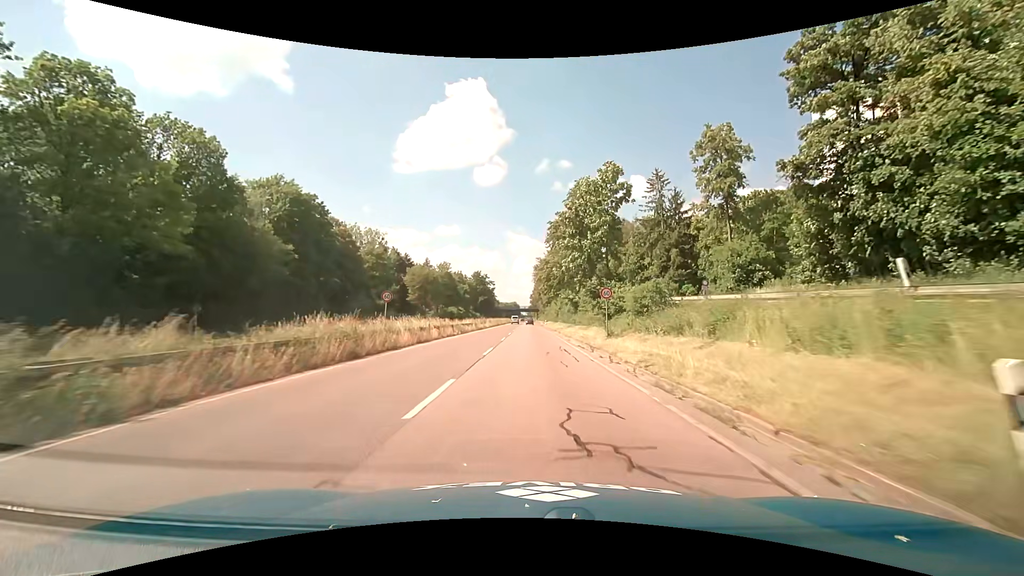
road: trunk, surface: asphalt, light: Day
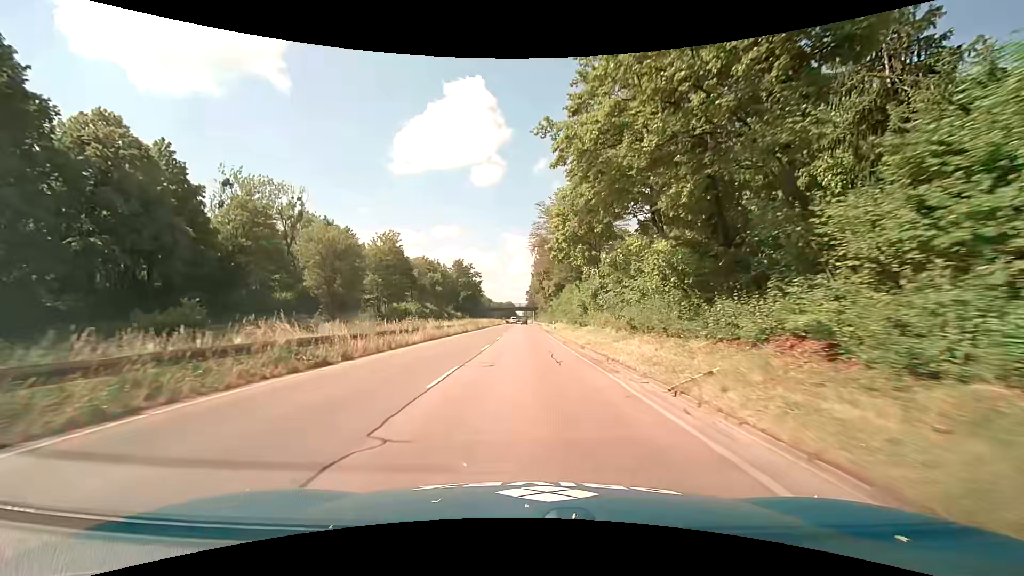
(-0.1, +45.0) m; 0°
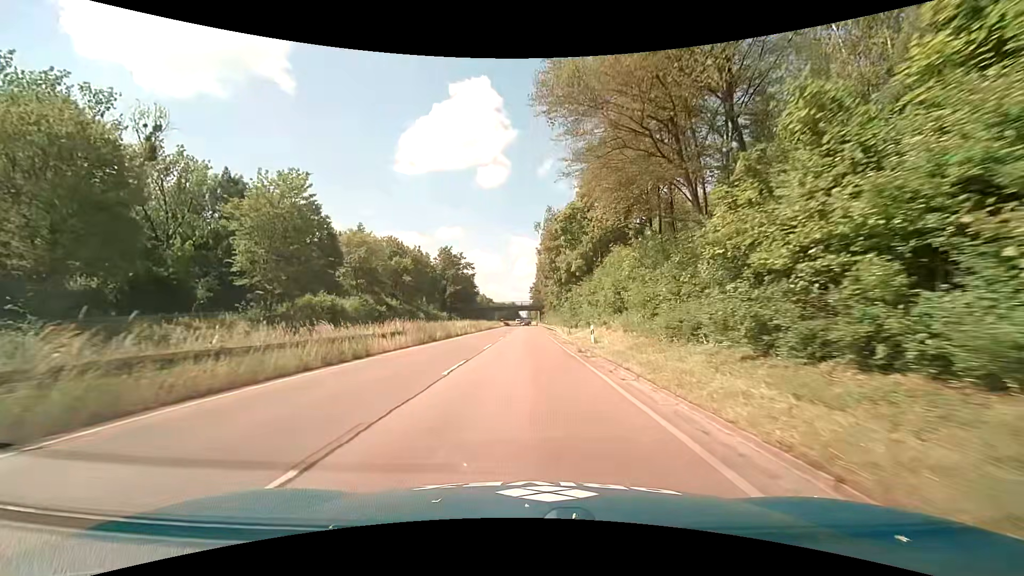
(+0.2, +33.3) m; 0°
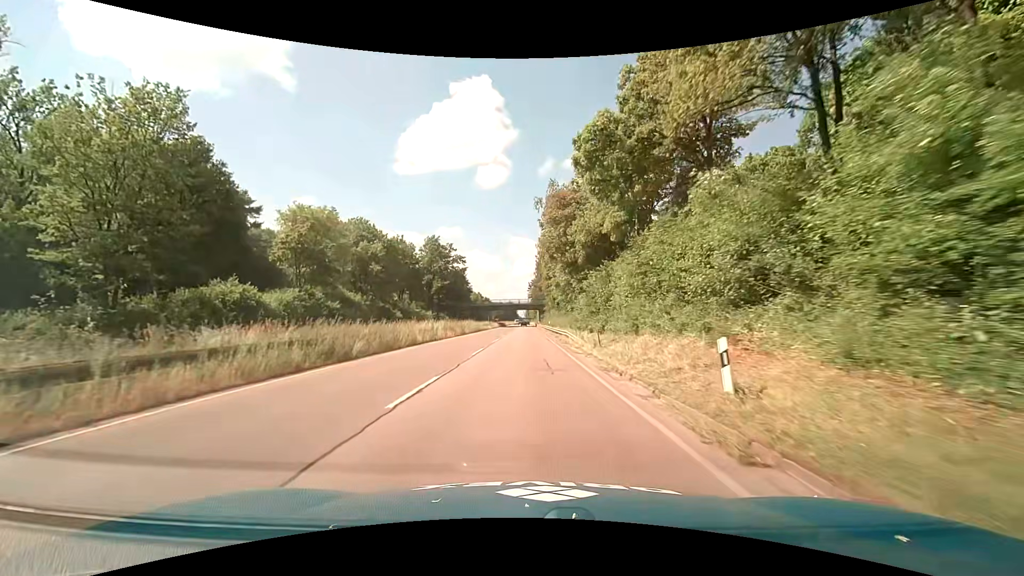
(-0.1, +16.4) m; 0°
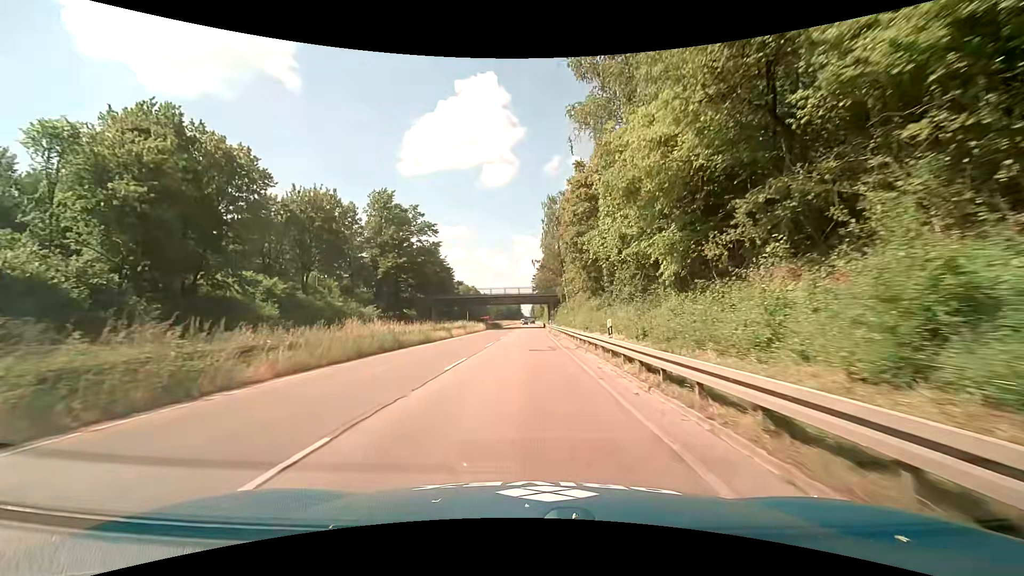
(0.0, +42.3) m; -1°
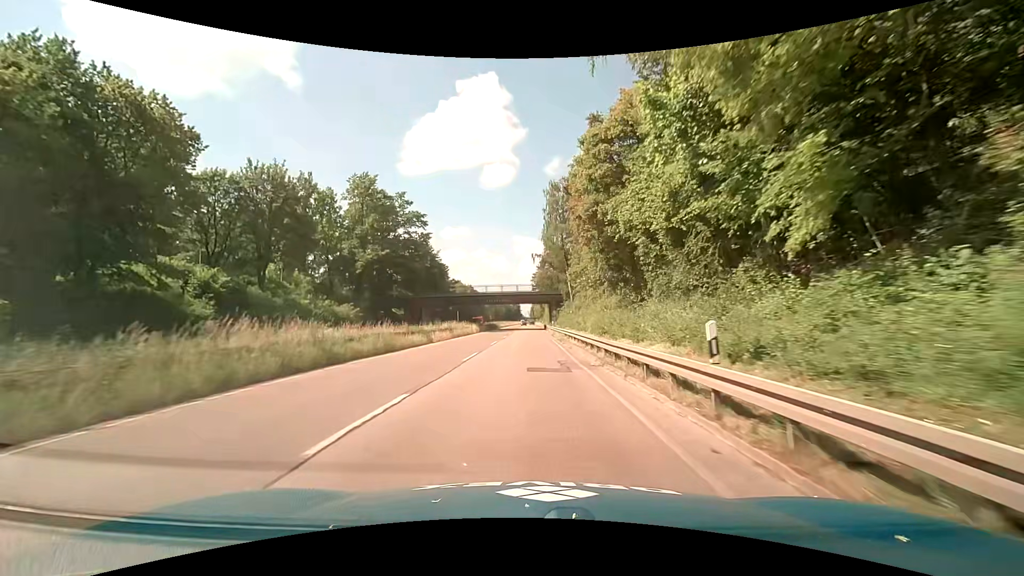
(0.0, +8.6) m; 0°
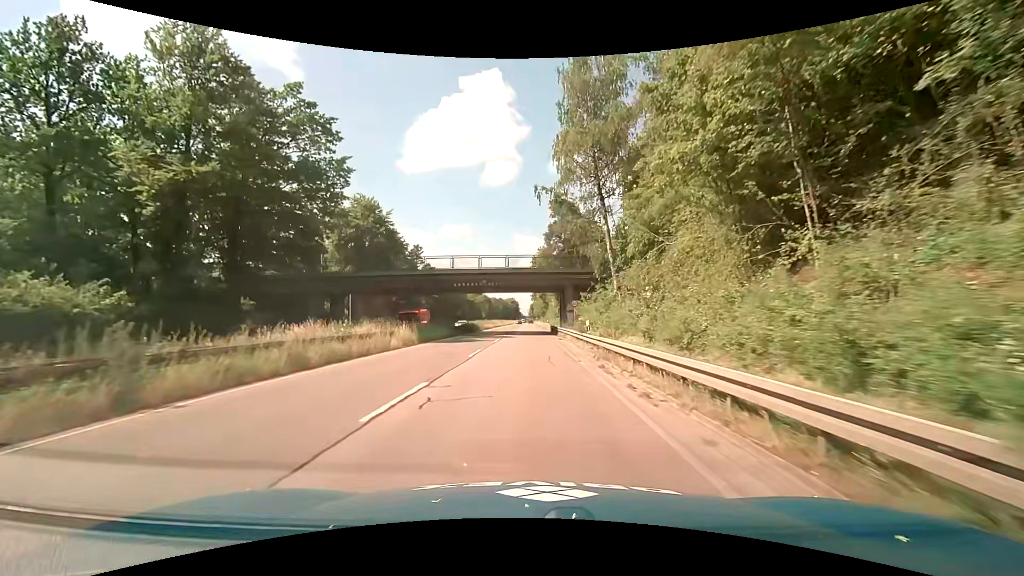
(+0.2, +34.6) m; 0°
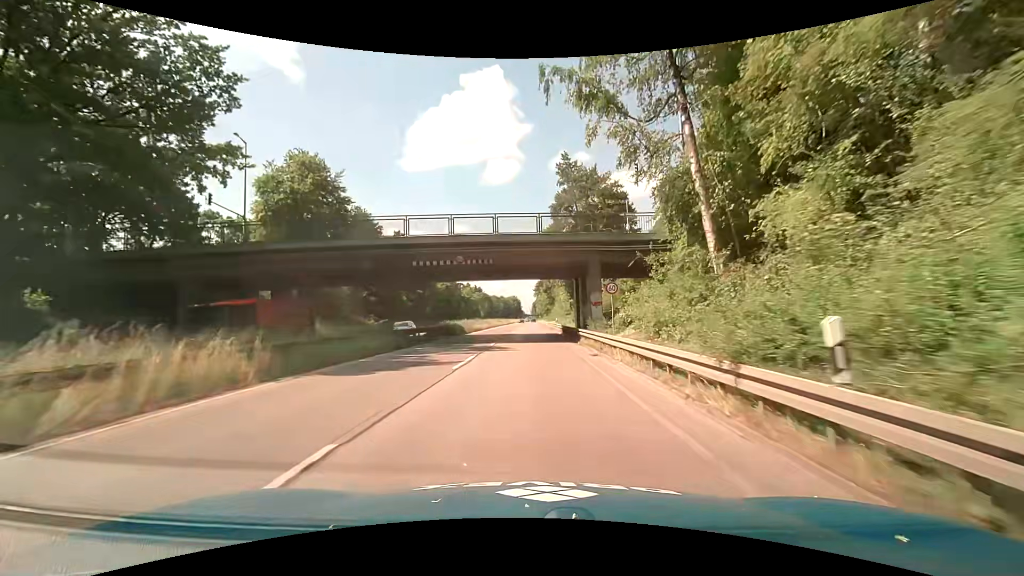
(-0.1, +17.3) m; 0°
(0, +10) (0, +20) (0, +30) (0, +40) (0, +50) (0, +60) (0, +70) (0, +80) (0, +90) (0, +100) m
